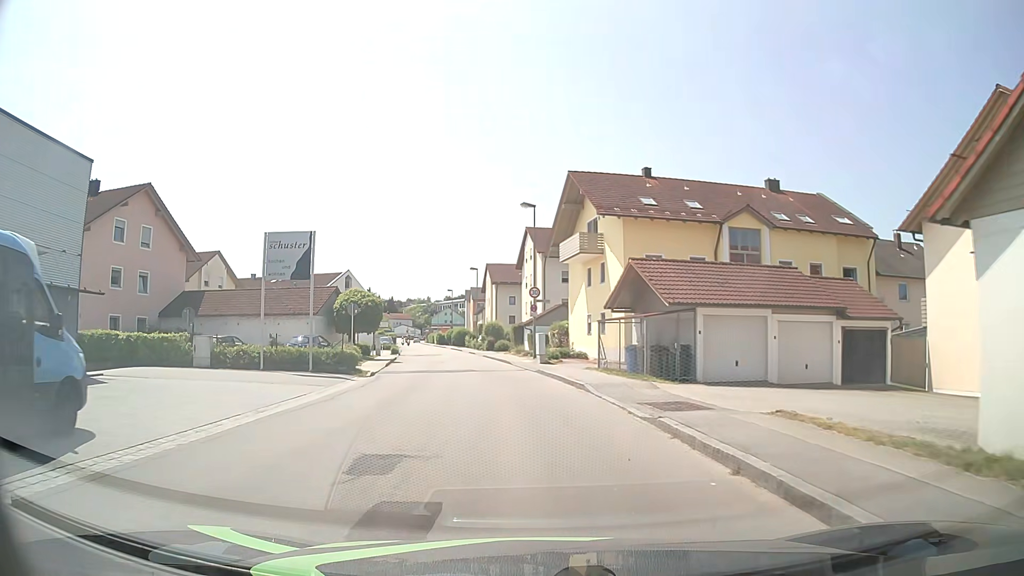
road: unclassified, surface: asphalt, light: Day
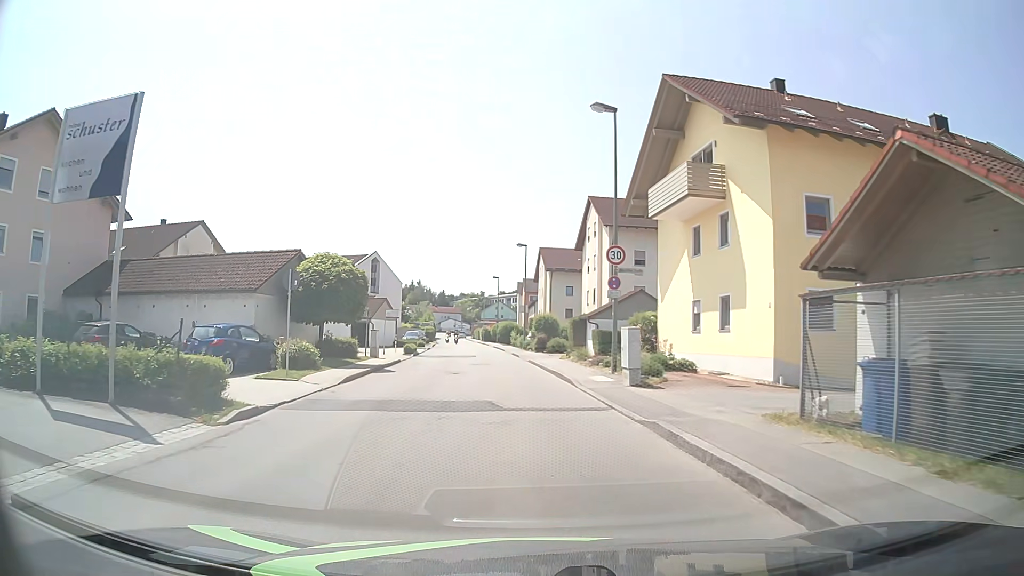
(-0.7, +15.1) m; -5°
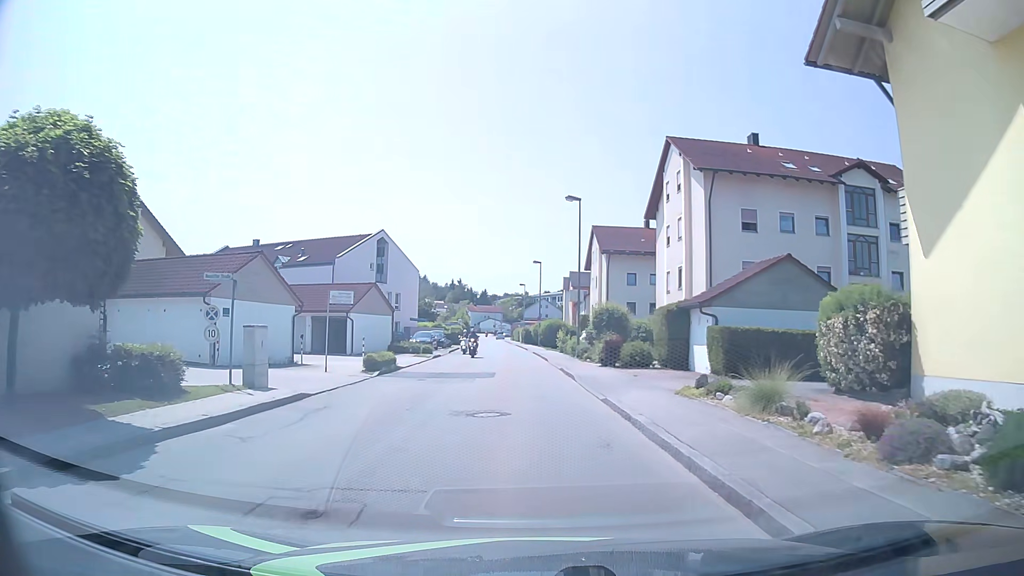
(-0.6, +18.4) m; -4°
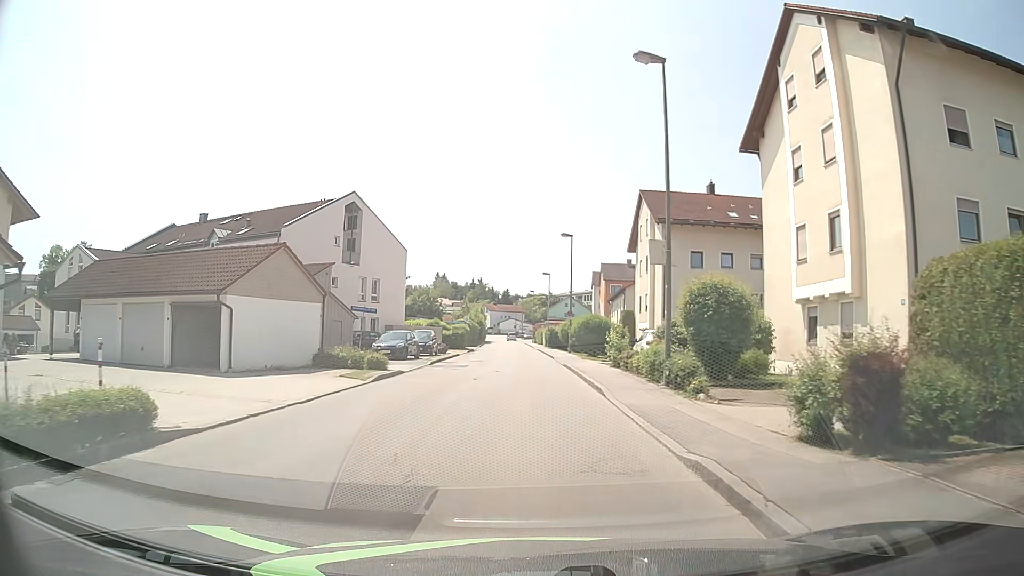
(-0.2, +18.2) m; -1°
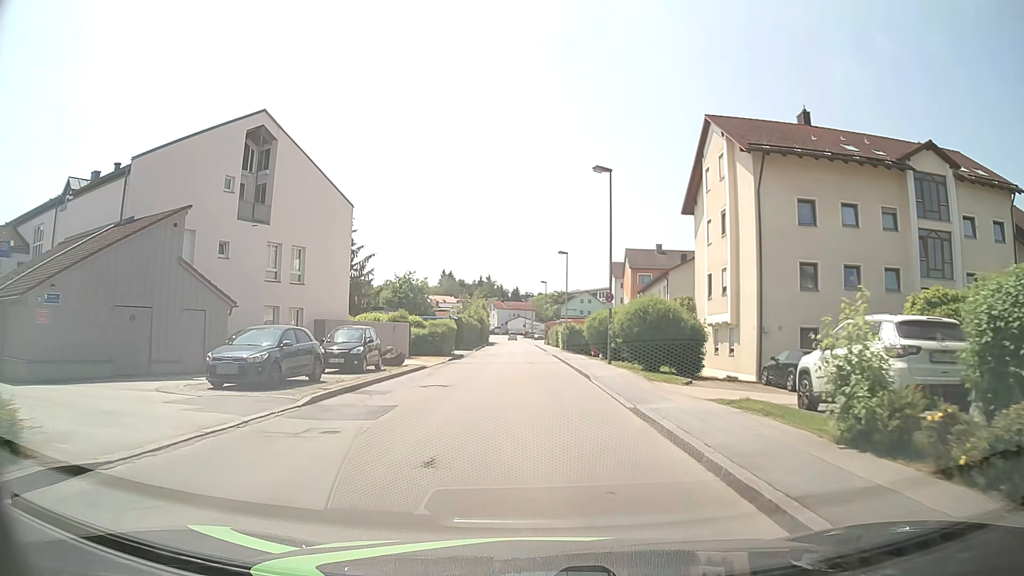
(-0.2, +18.5) m; -1°
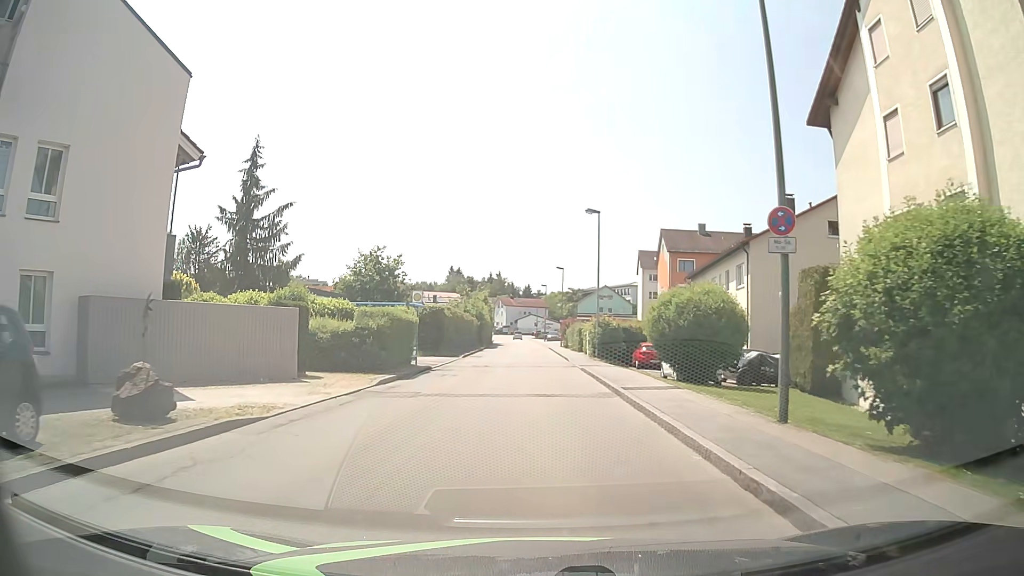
(0.0, +18.6) m; -1°
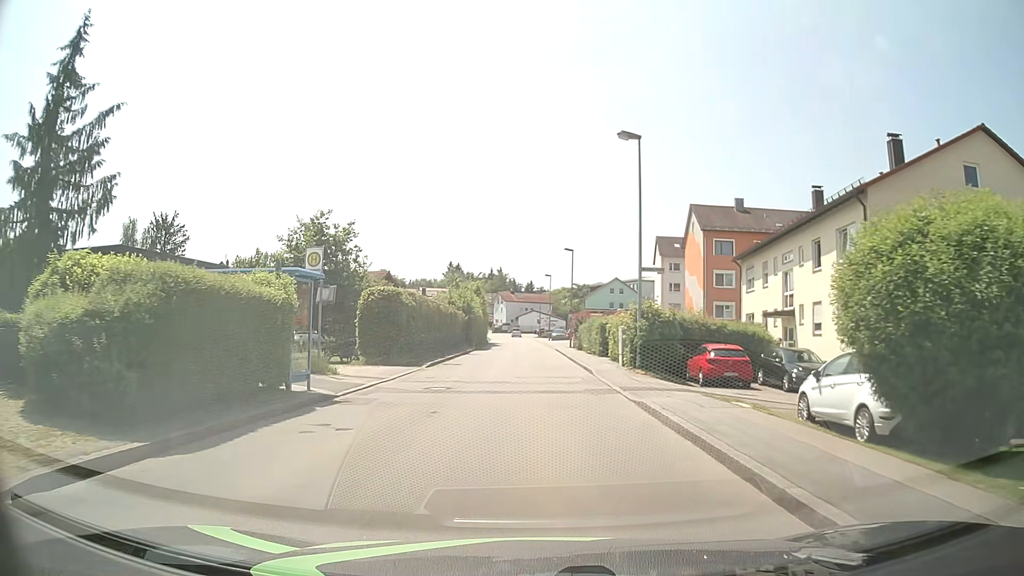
(0.0, +13.9) m; 0°
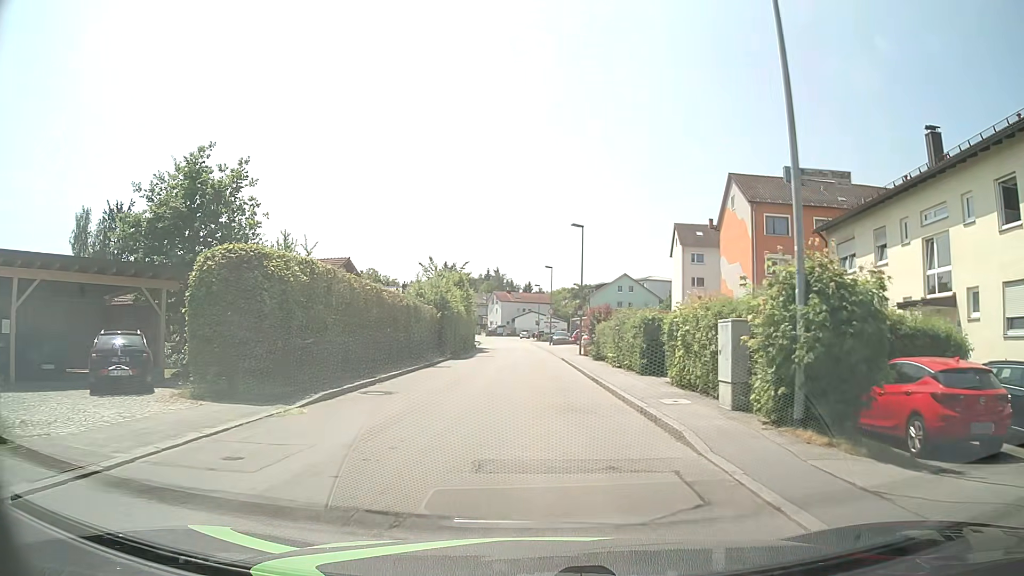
(+0.1, +14.0) m; 0°
(0, +10) (0, +20) (0, +30) (0, +40) (-1, +50) (-1, +60) (-1, +70) (-2, +80) (-3, +90) (-4, +100) m
